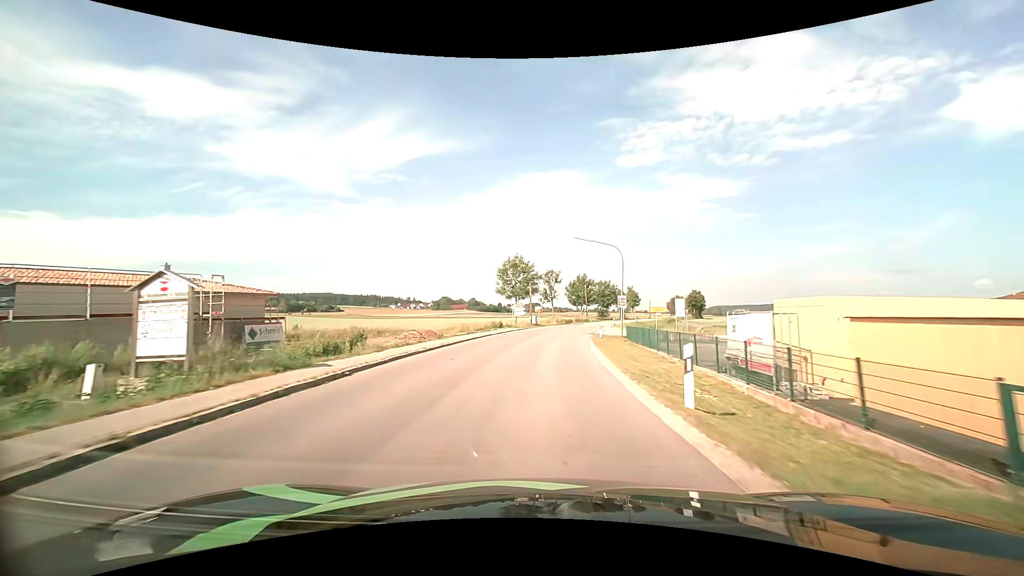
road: secondary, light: Day
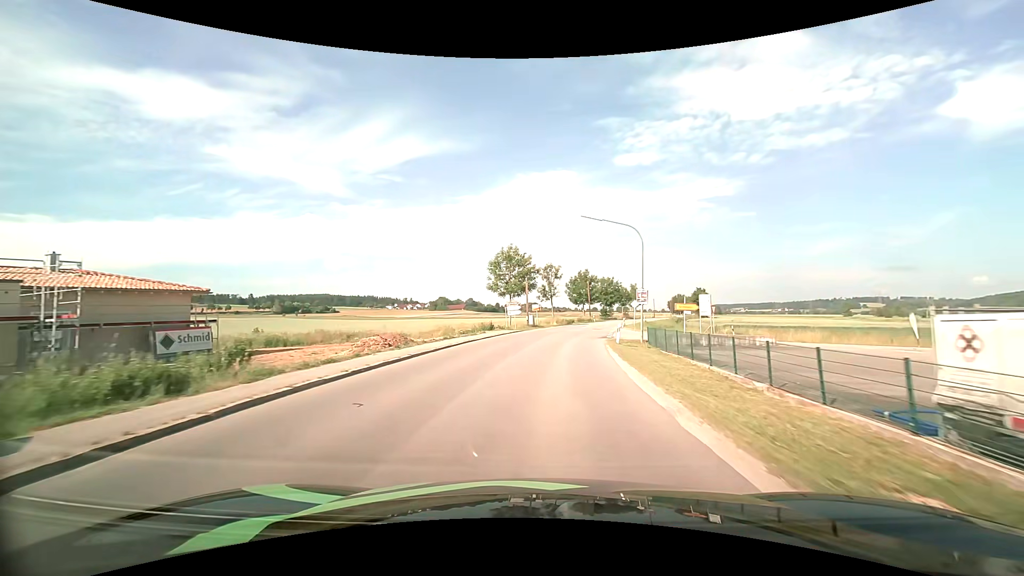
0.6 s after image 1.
(0.0, +8.1) m; 0°
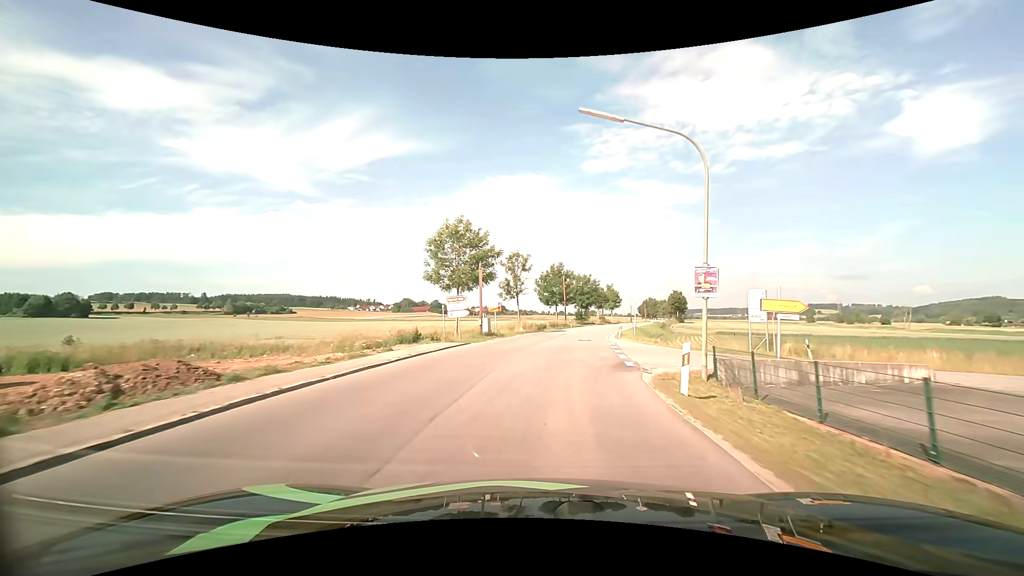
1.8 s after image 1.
(+0.4, +16.3) m; +3°
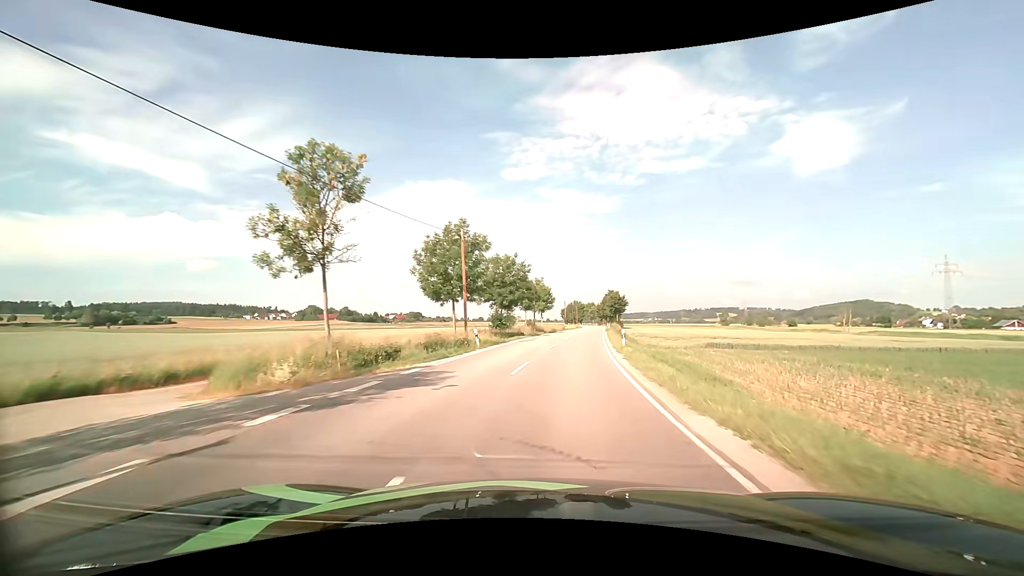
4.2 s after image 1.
(+2.7, +34.3) m; +9°
(0, +10) (+1, +20) (+2, +30) (+4, +40) (+5, +50) (+7, +60) (+8, +69) (+9, +79) (+11, +89) (+12, +99) m
